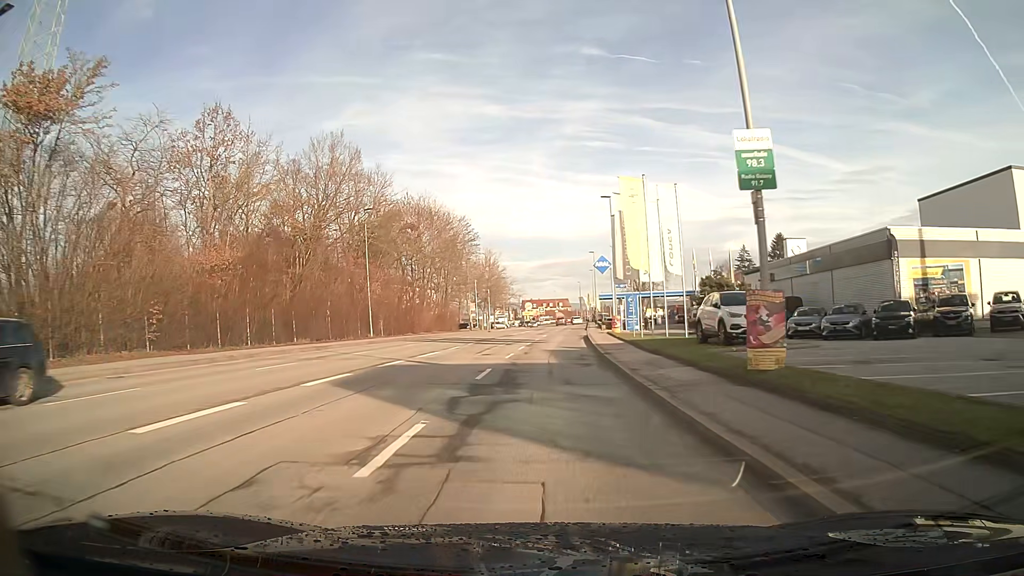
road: tertiary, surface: asphalt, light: Day
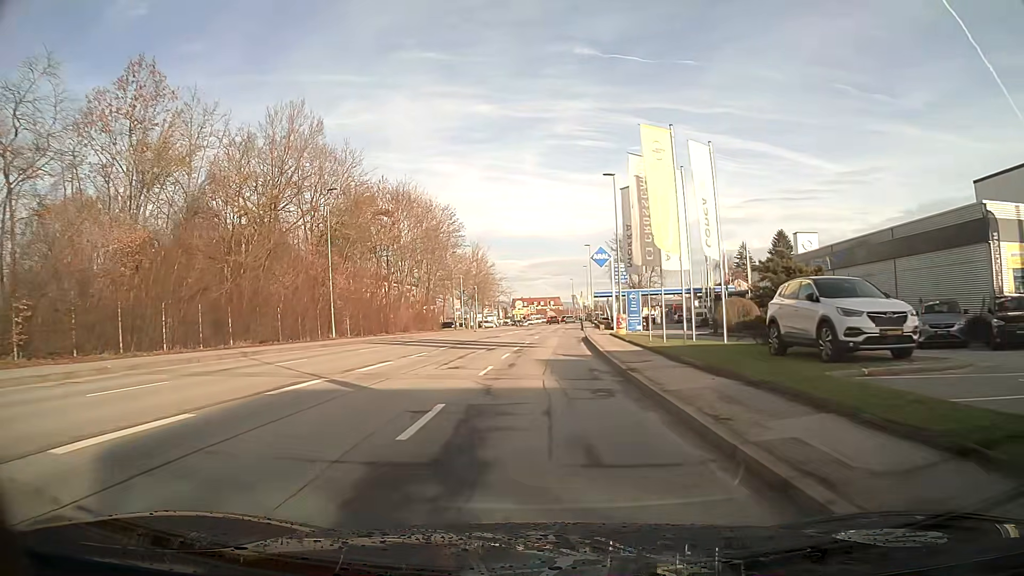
(+0.1, +7.8) m; +1°
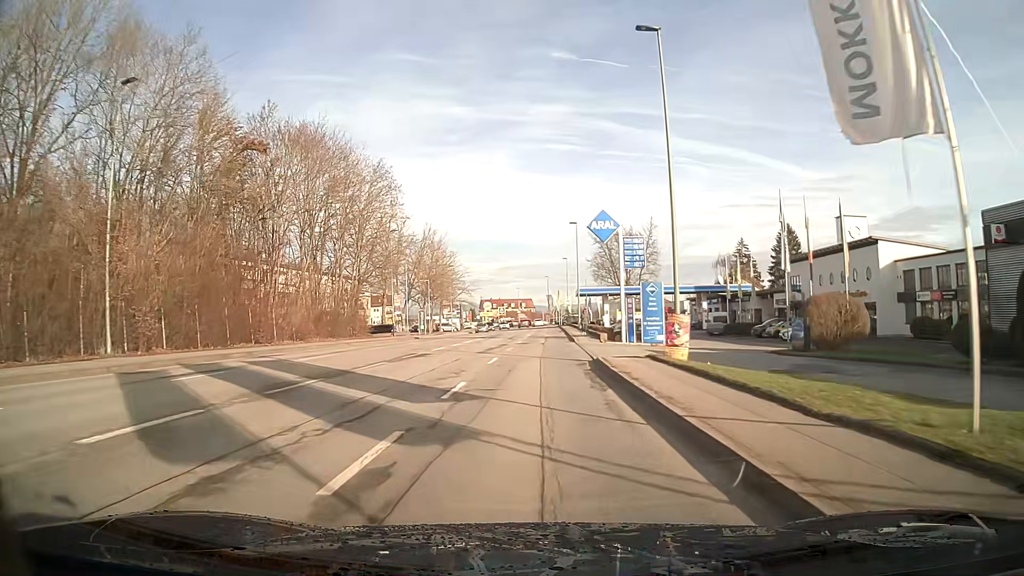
(+0.6, +23.2) m; +2°
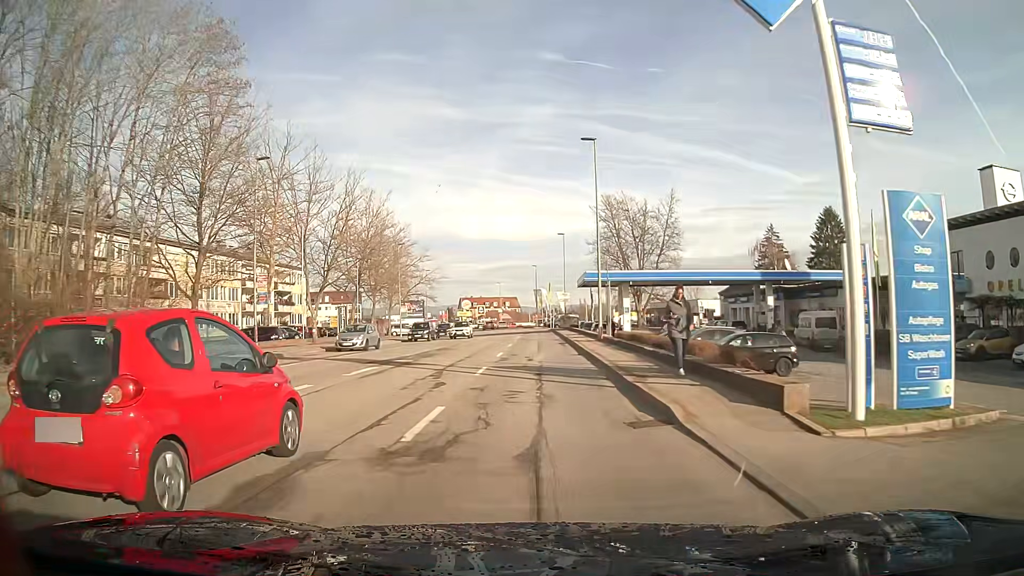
(+0.2, +30.9) m; +1°
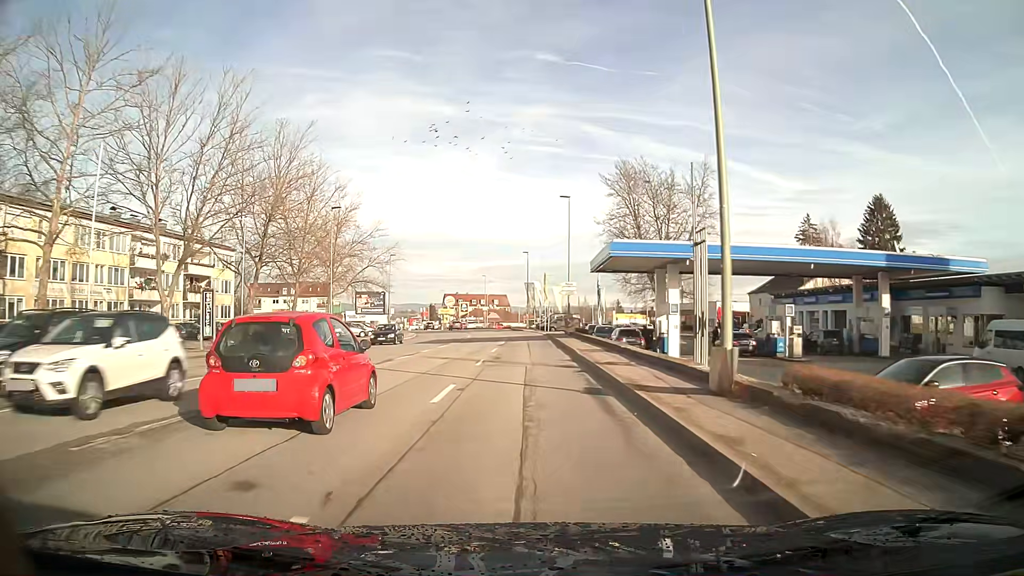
(+0.1, +23.0) m; +1°
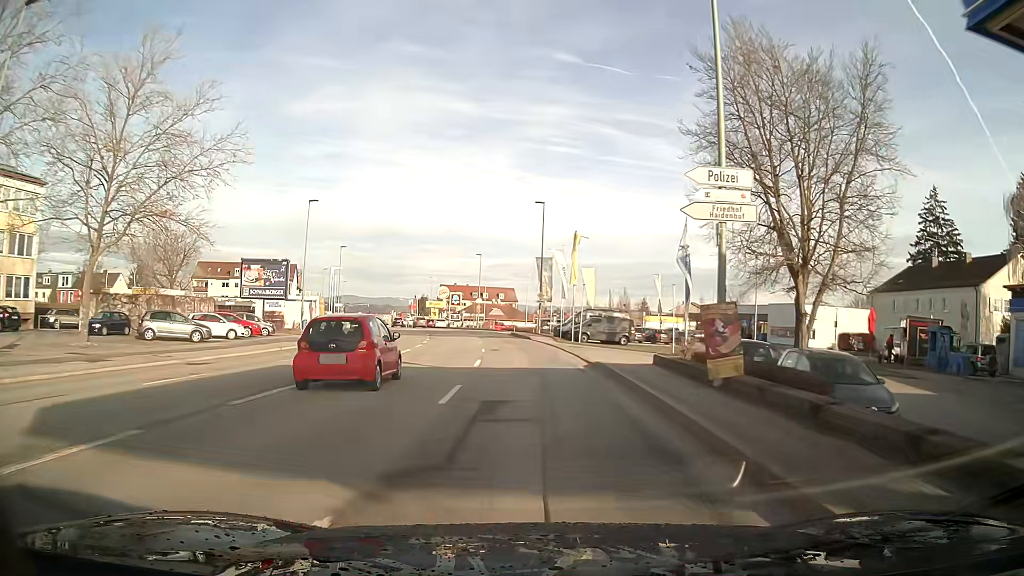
(-0.4, +38.0) m; -1°
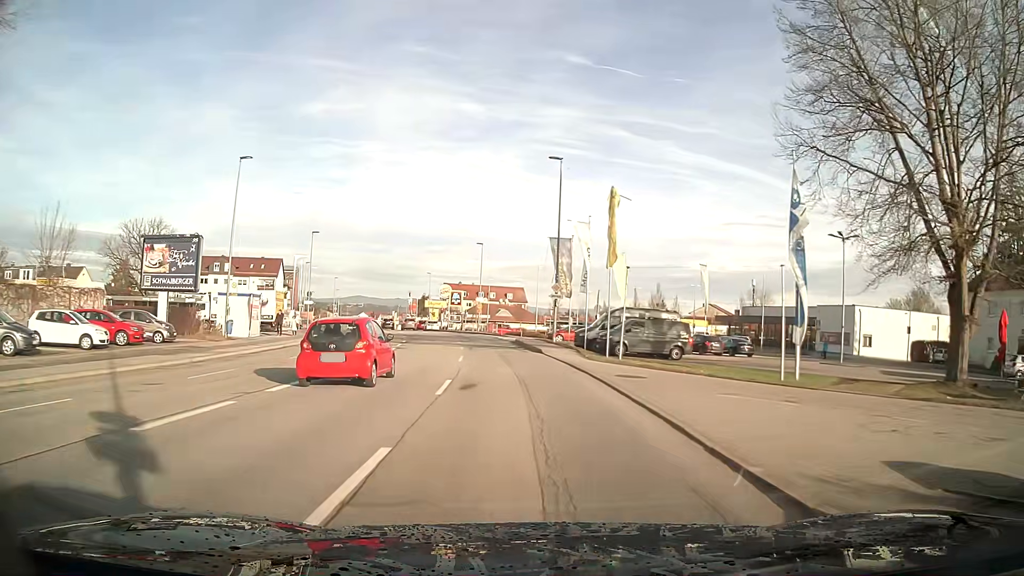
(-0.1, +15.1) m; -1°
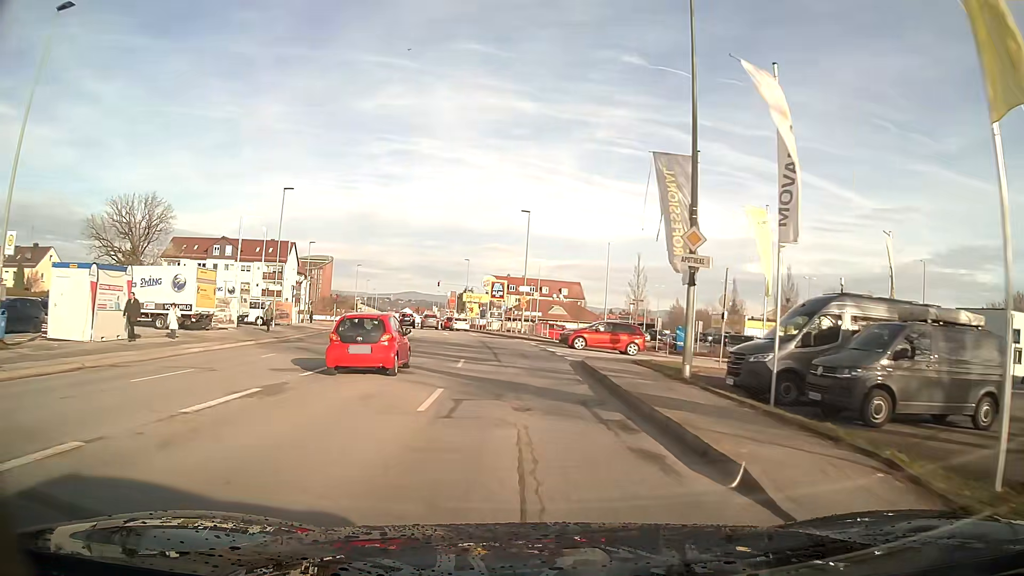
(-0.8, +22.0) m; -4°
